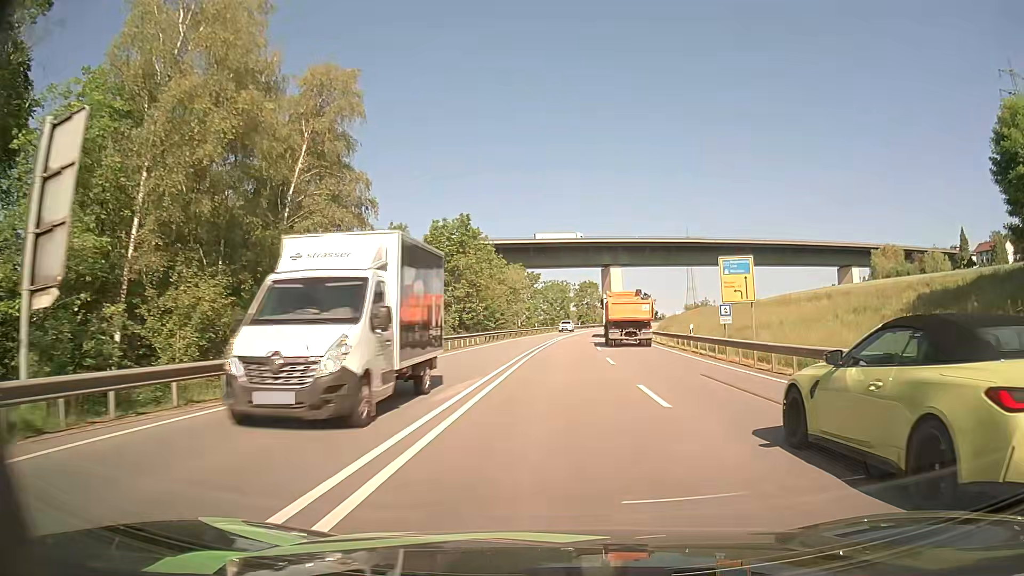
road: primary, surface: asphalt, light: Day
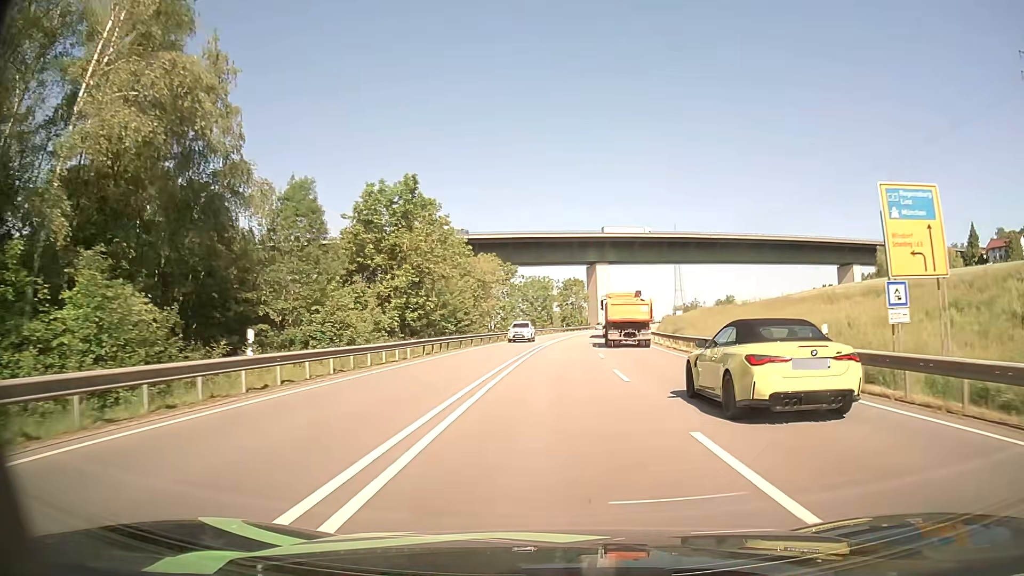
(+0.3, +19.0) m; +2°
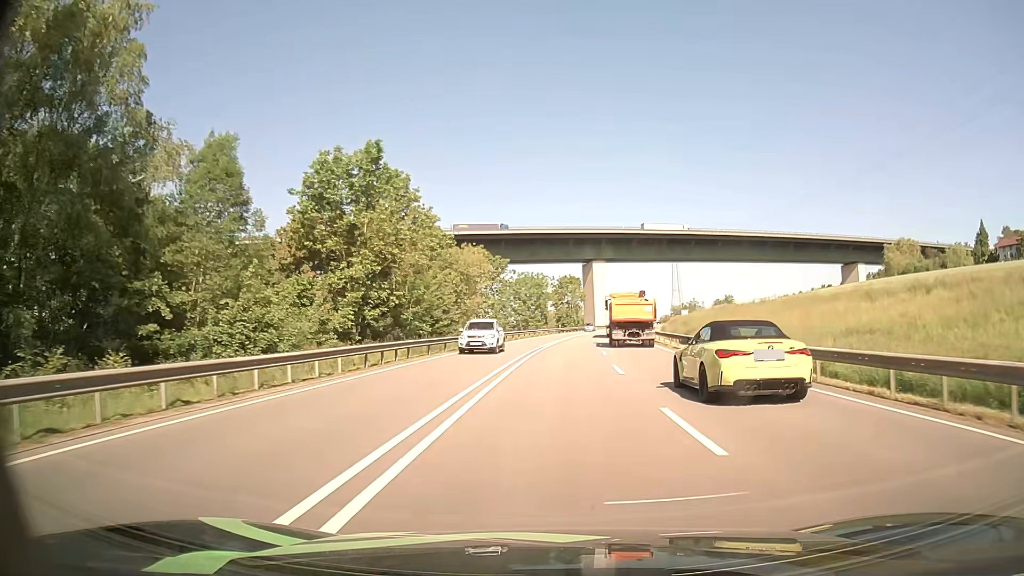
(0.0, +9.5) m; 0°
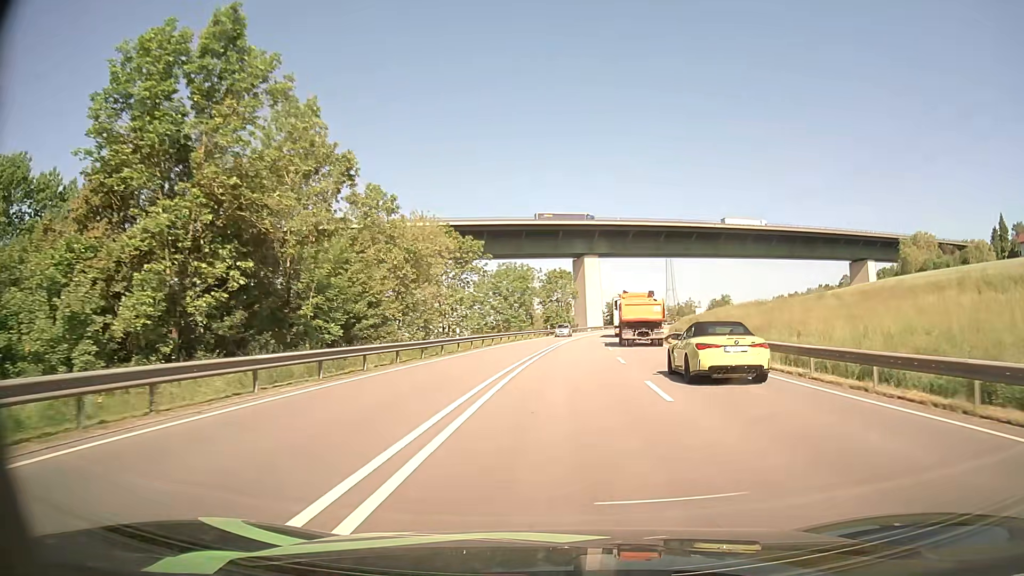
(+0.1, +18.9) m; +1°
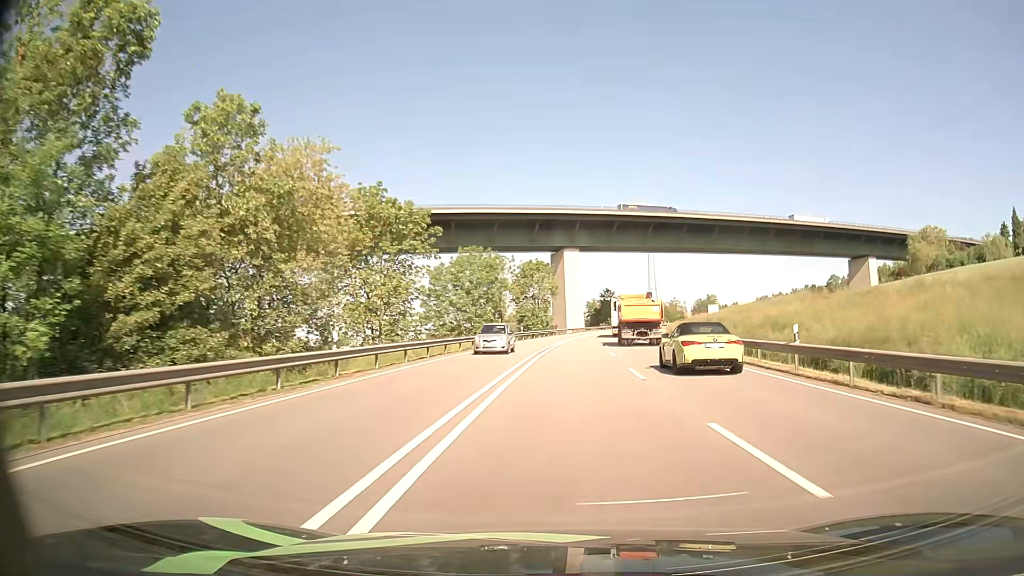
(+0.3, +18.9) m; +2°
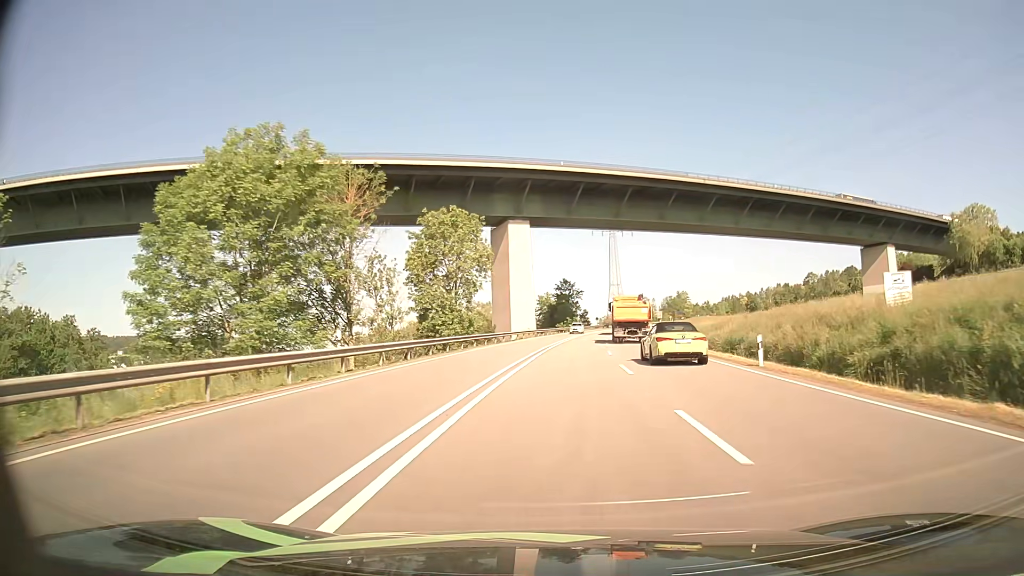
(+2.1, +46.7) m; +4°
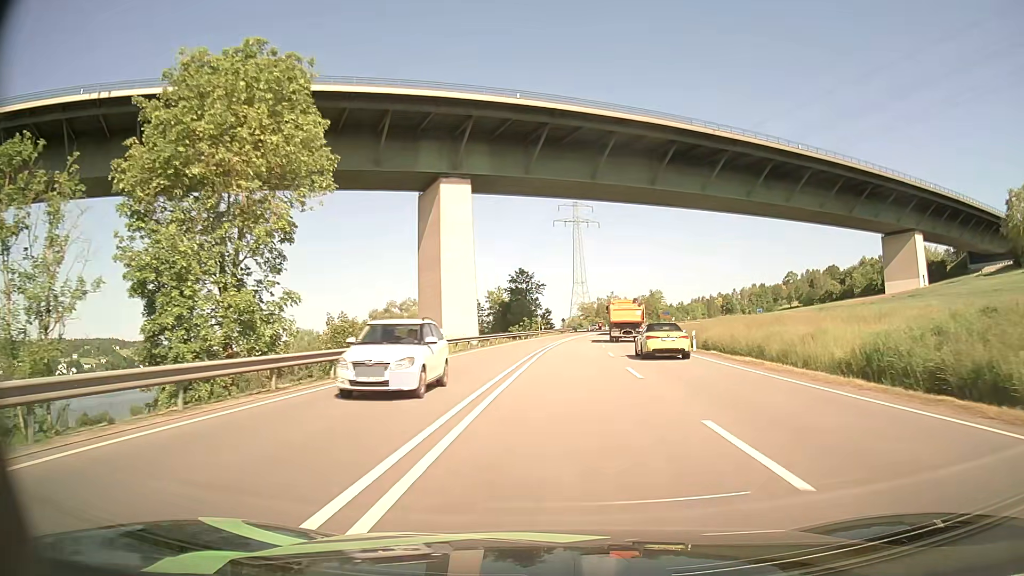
(+1.1, +37.1) m; +4°
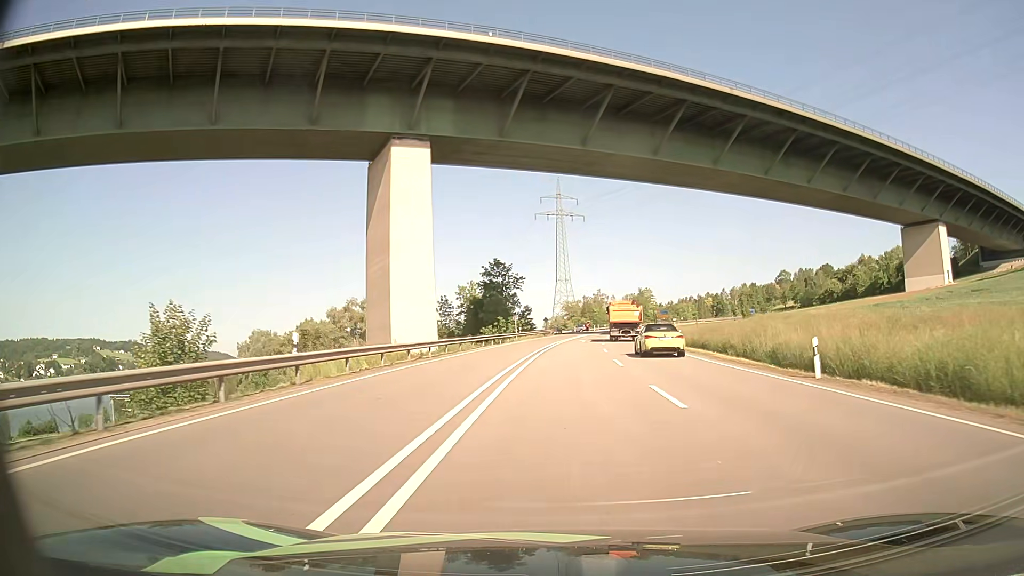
(+0.2, +18.4) m; +1°
(0, +10) (0, +20) (+1, +30) (+1, +40) (+2, +50) (+3, +60) (+4, +70) (+5, +80) (+6, +90) (+8, +100) m
